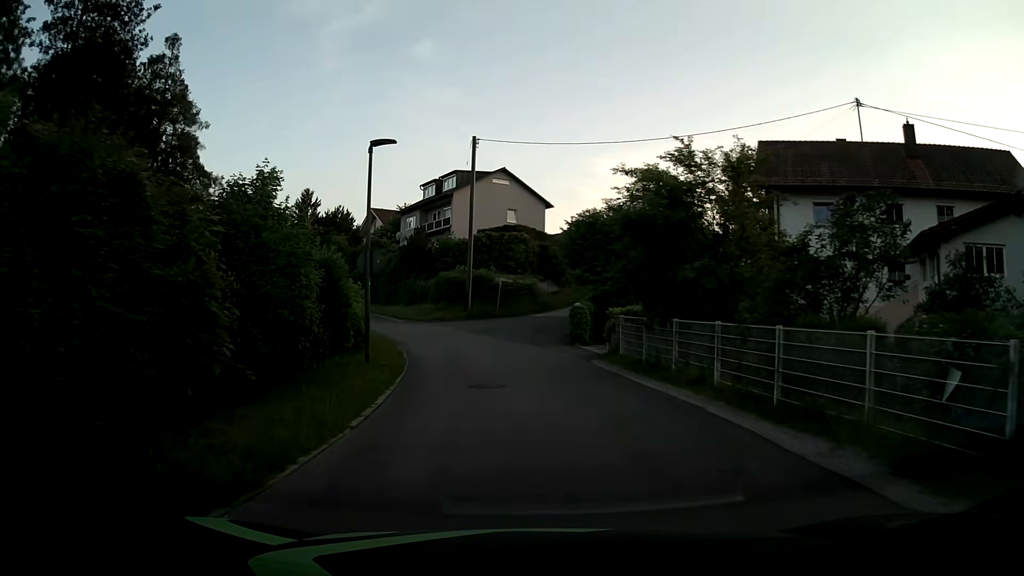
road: residential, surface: asphalt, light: Day
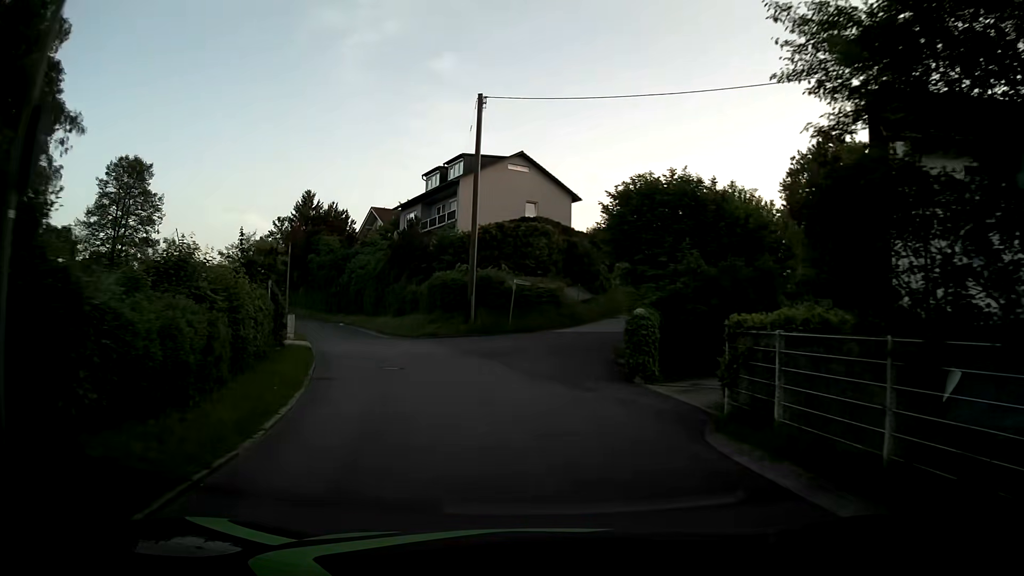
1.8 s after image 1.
(-0.2, +11.4) m; -2°
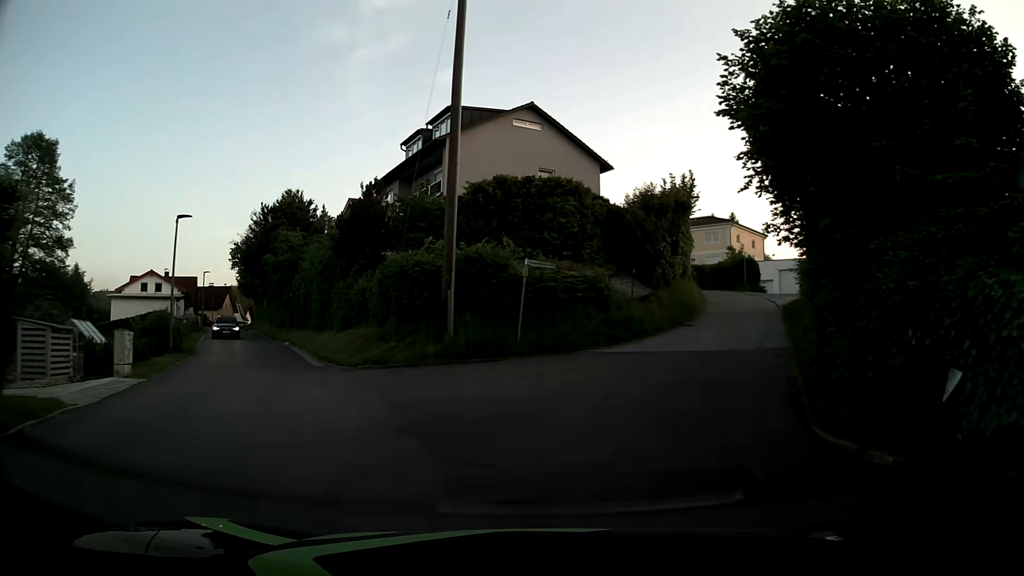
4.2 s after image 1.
(-0.5, +14.4) m; -1°
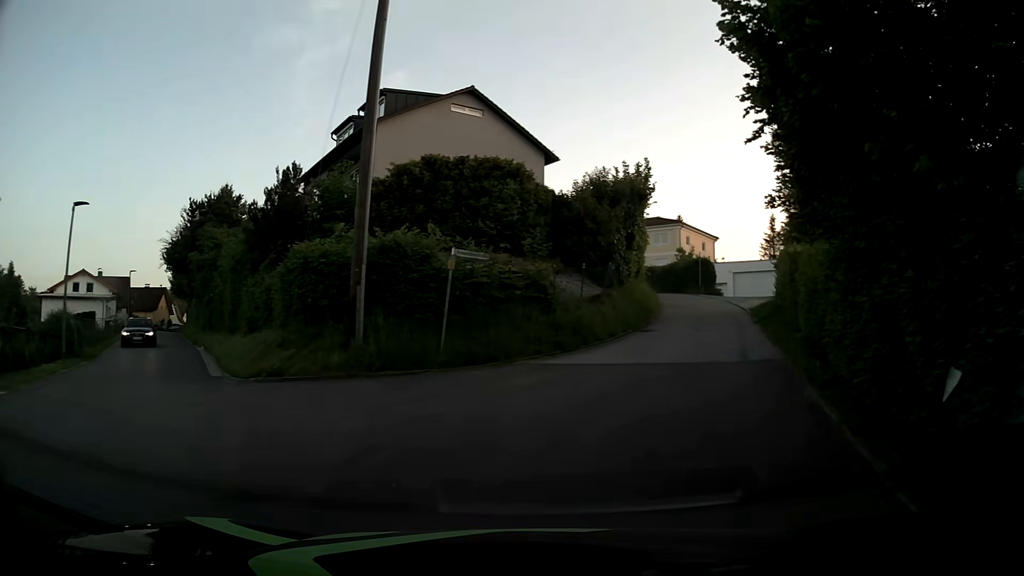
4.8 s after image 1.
(+0.1, +3.4) m; +4°
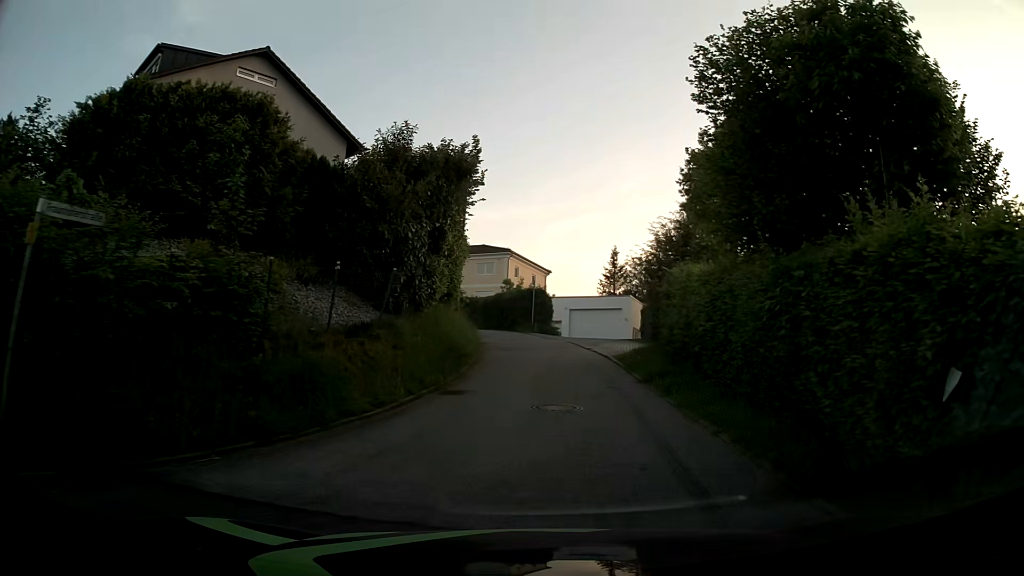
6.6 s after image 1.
(+1.1, +8.4) m; +15°
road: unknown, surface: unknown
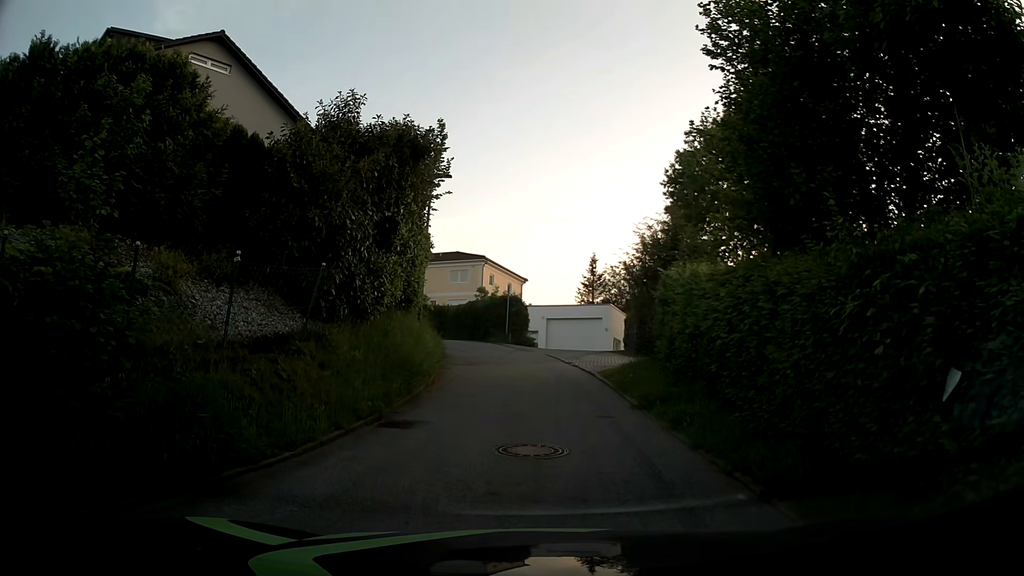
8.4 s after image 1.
(0.0, +2.3) m; +2°
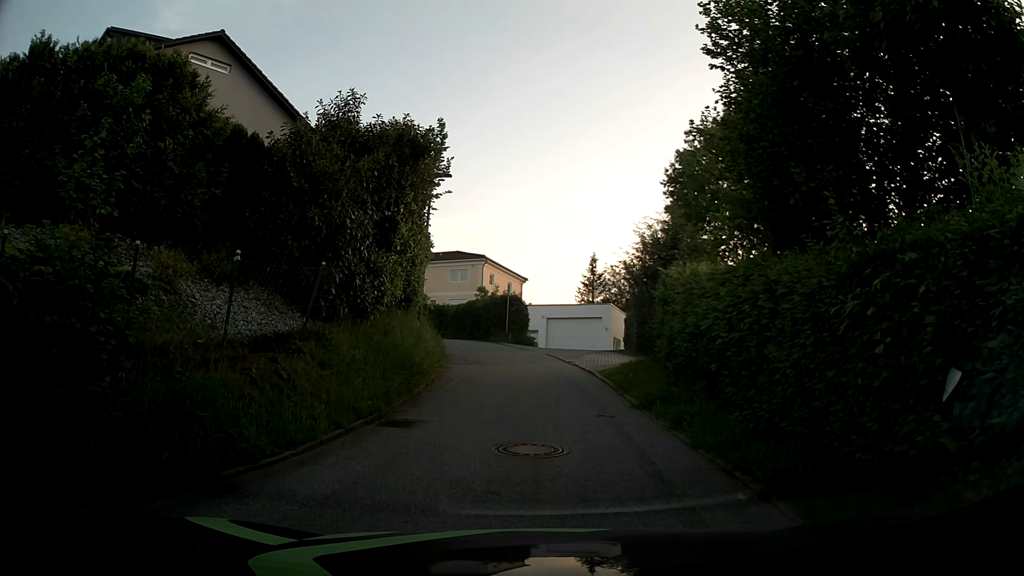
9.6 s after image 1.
(0.0, 0.0) m; 0°
